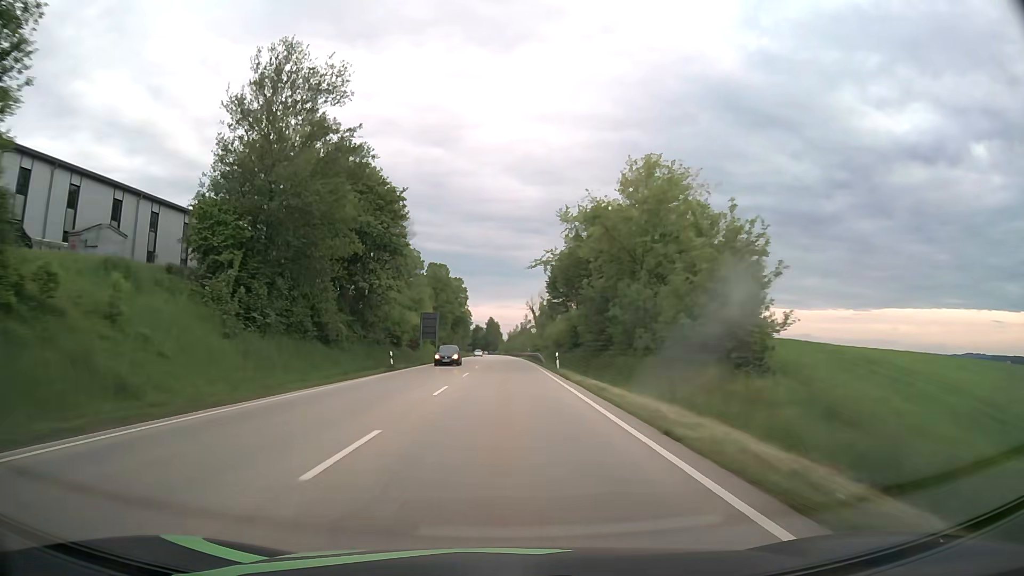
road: primary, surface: asphalt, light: Day
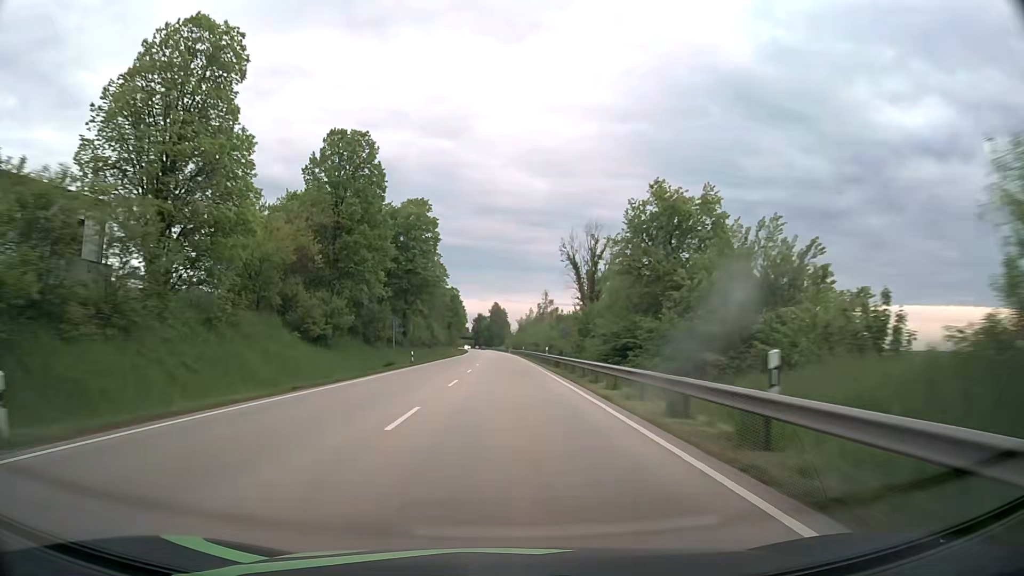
(-0.1, +79.3) m; -1°
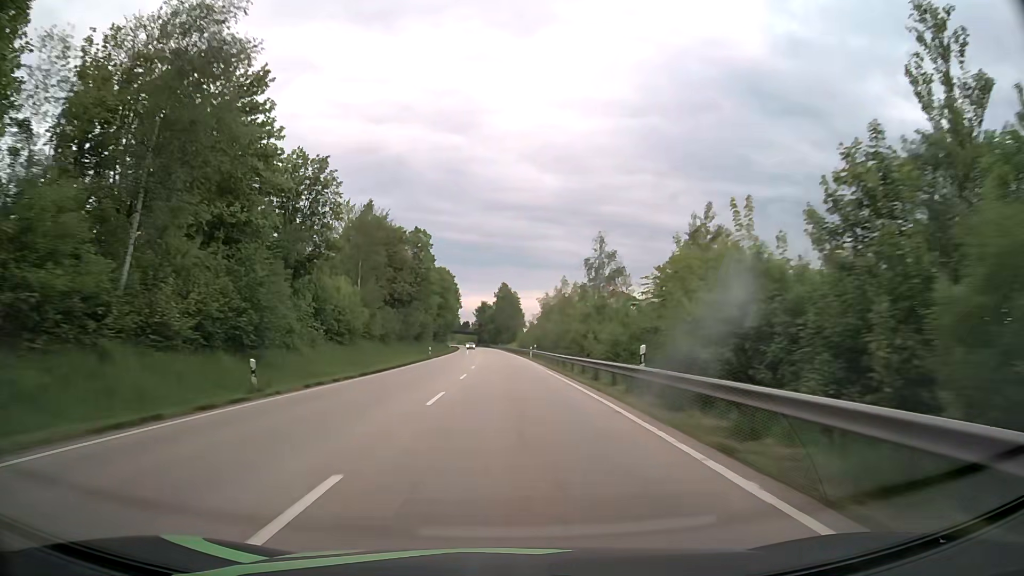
(-0.5, +79.3) m; -1°
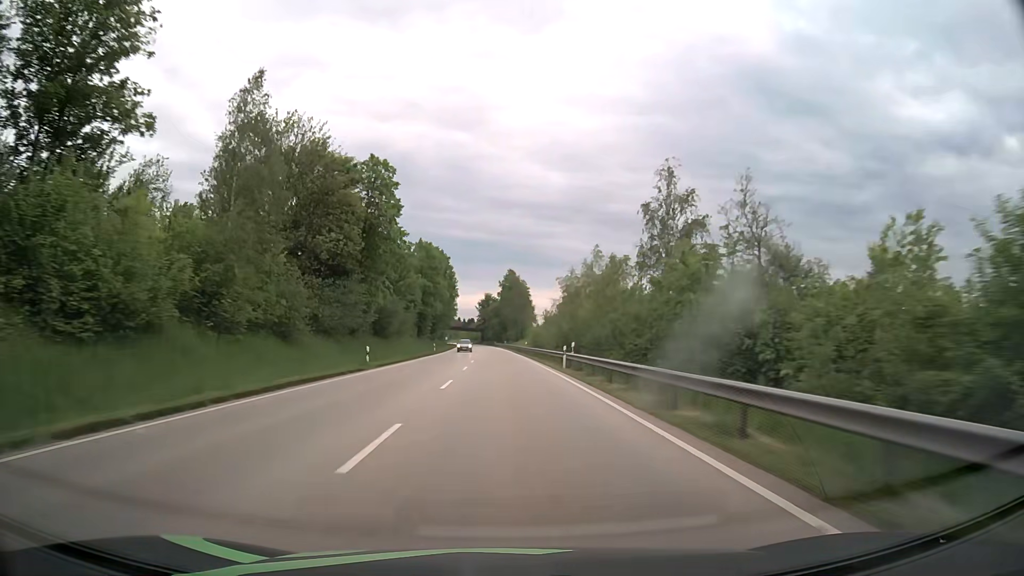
(-0.1, +31.7) m; -1°
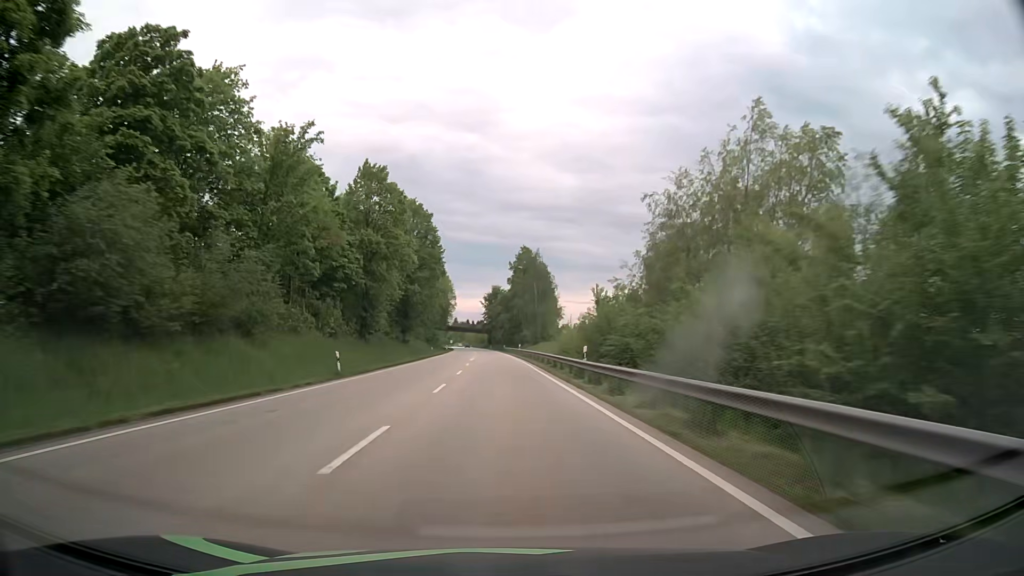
(-0.3, +47.5) m; -1°
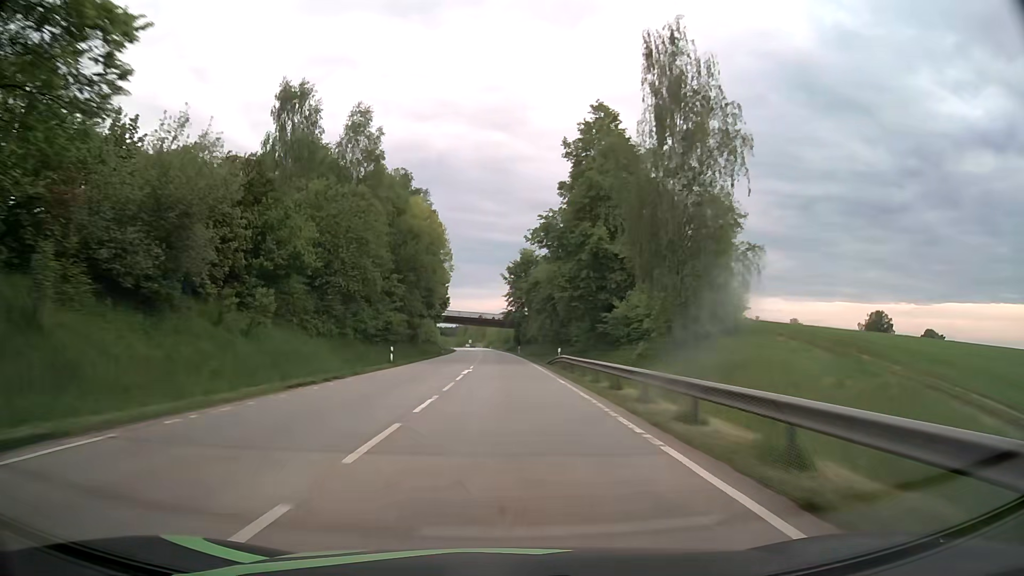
(-1.5, +79.0) m; -2°
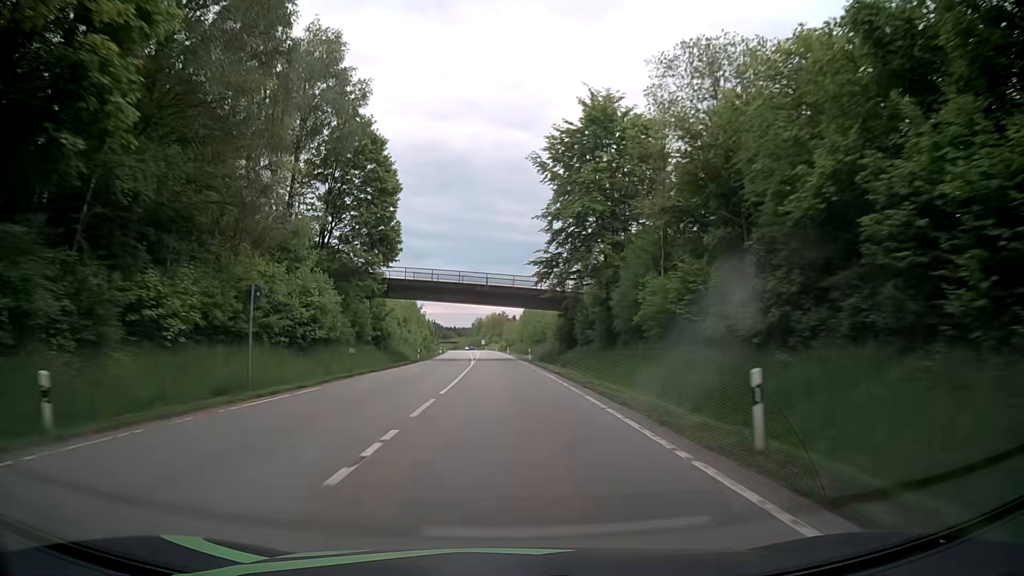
(-1.3, +79.0) m; -2°
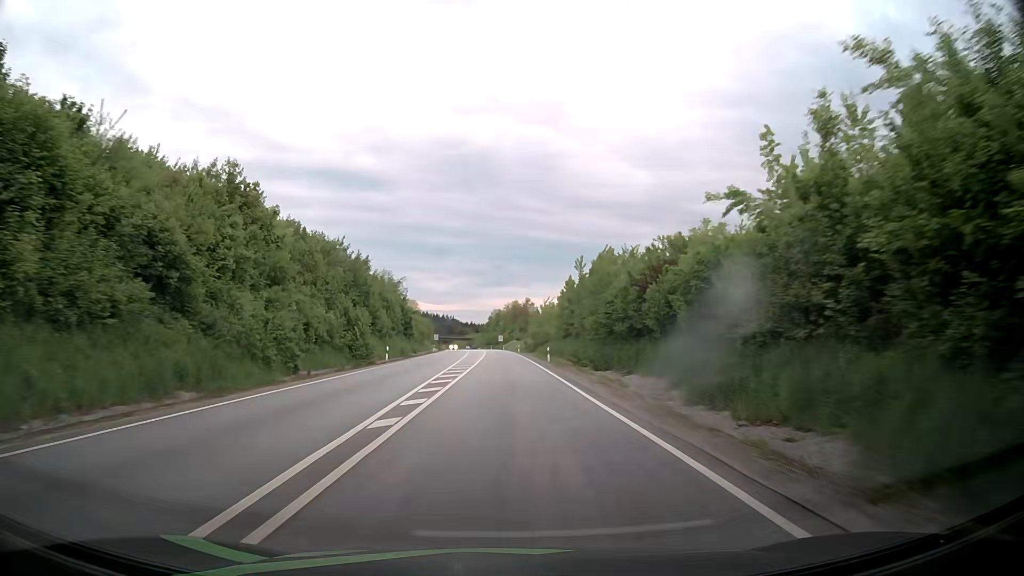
(-0.9, +63.2) m; -2°
(0, +10) (0, +20) (0, +30) (-1, +40) (-1, +50) (-1, +60) (-1, +70) (-1, +80) (-2, +90) (-2, +100) m
